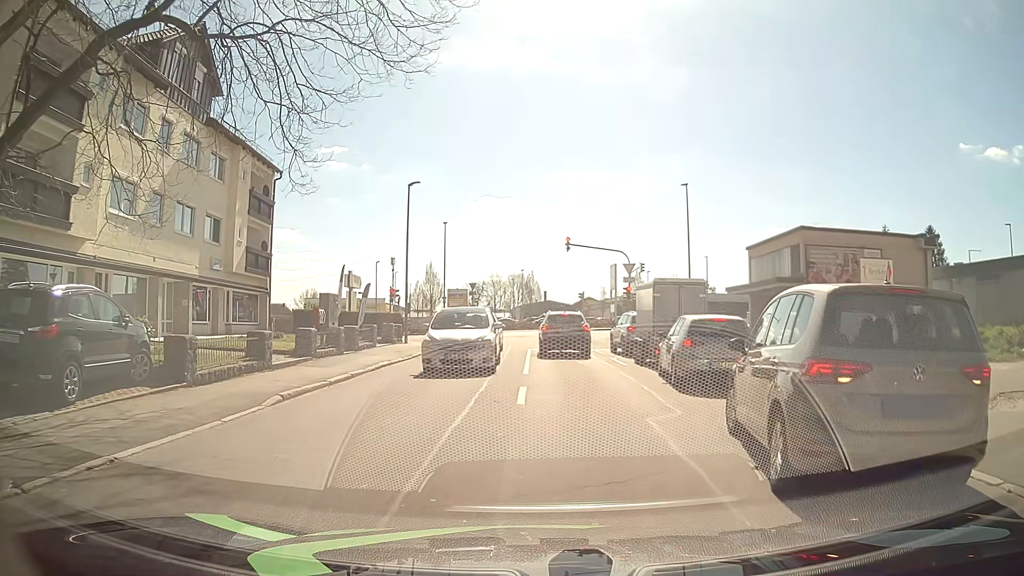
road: residential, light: Day
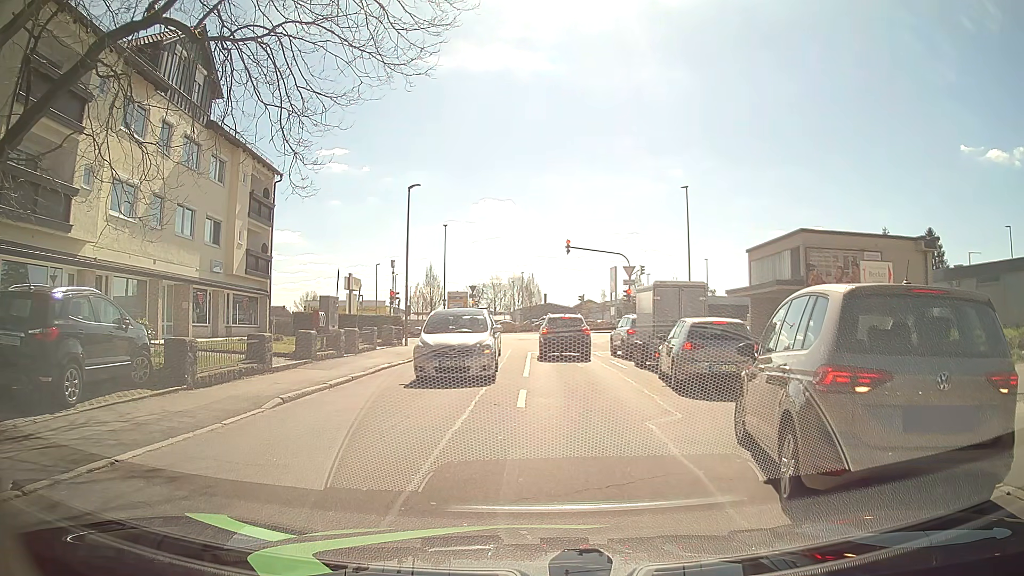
(0.0, +0.1) m; 0°
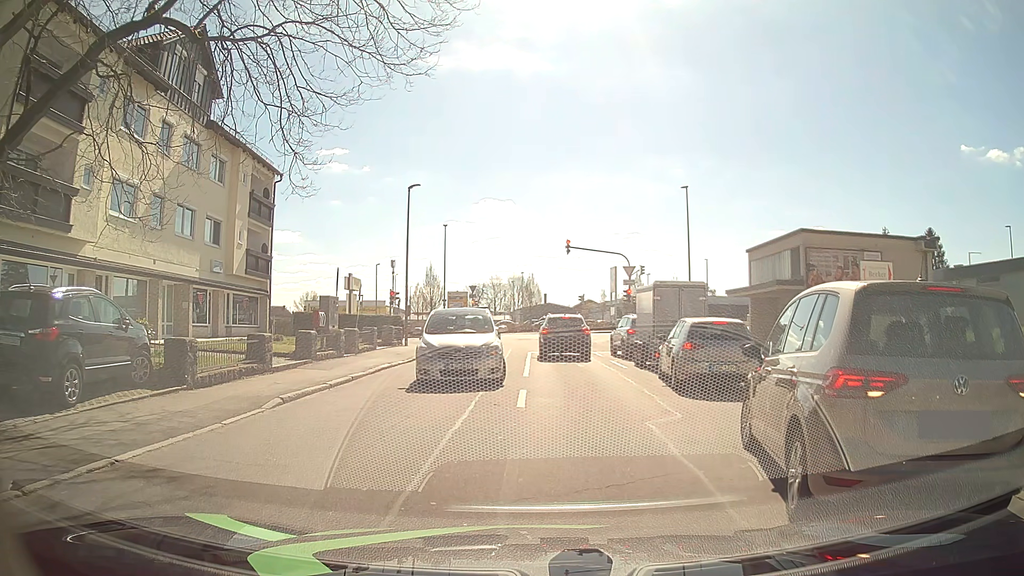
(0.0, 0.0) m; 0°
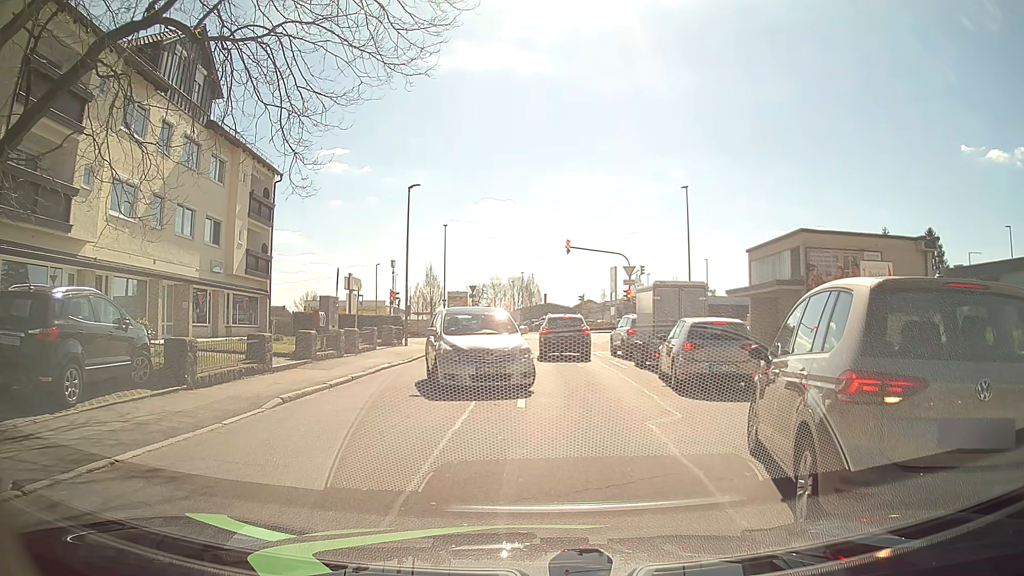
(0.0, 0.0) m; 0°
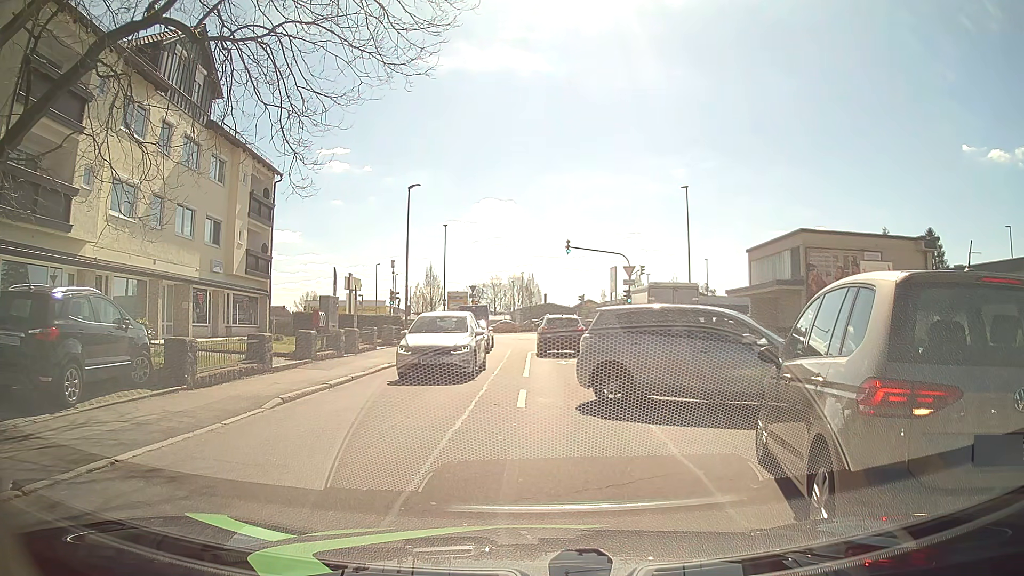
(0.0, 0.0) m; 0°
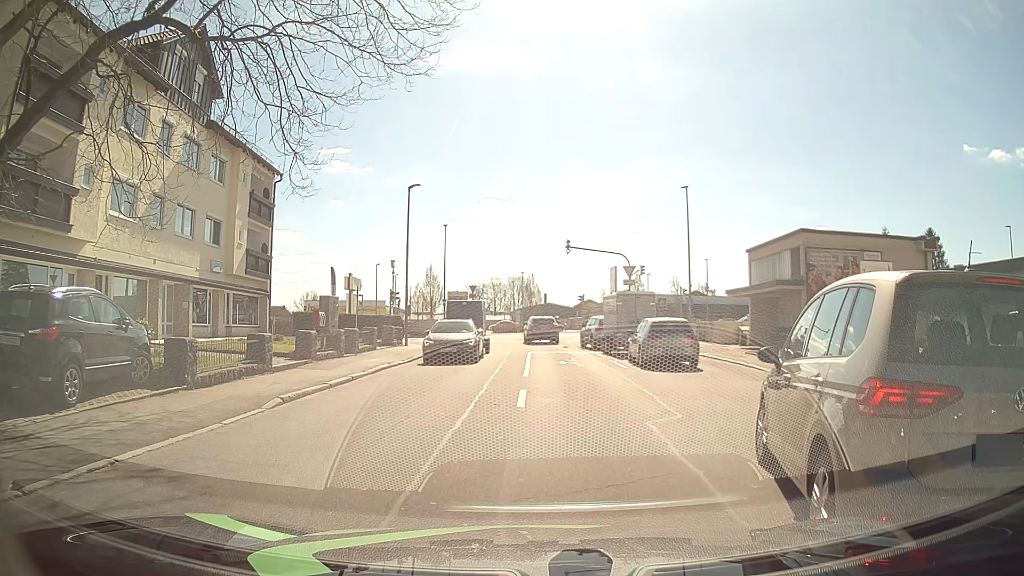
(0.0, 0.0) m; 0°
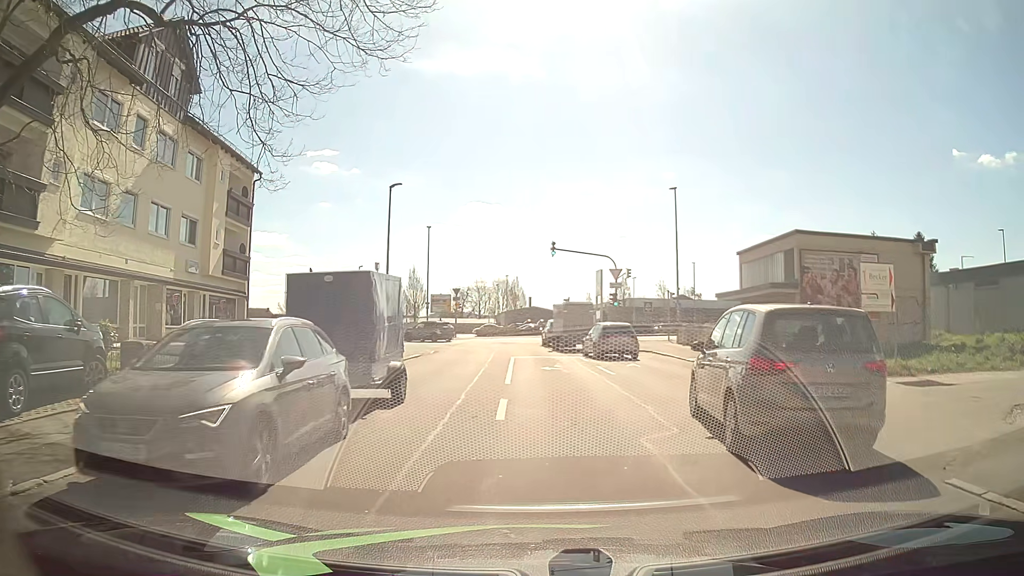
(0.0, +1.1) m; +2°
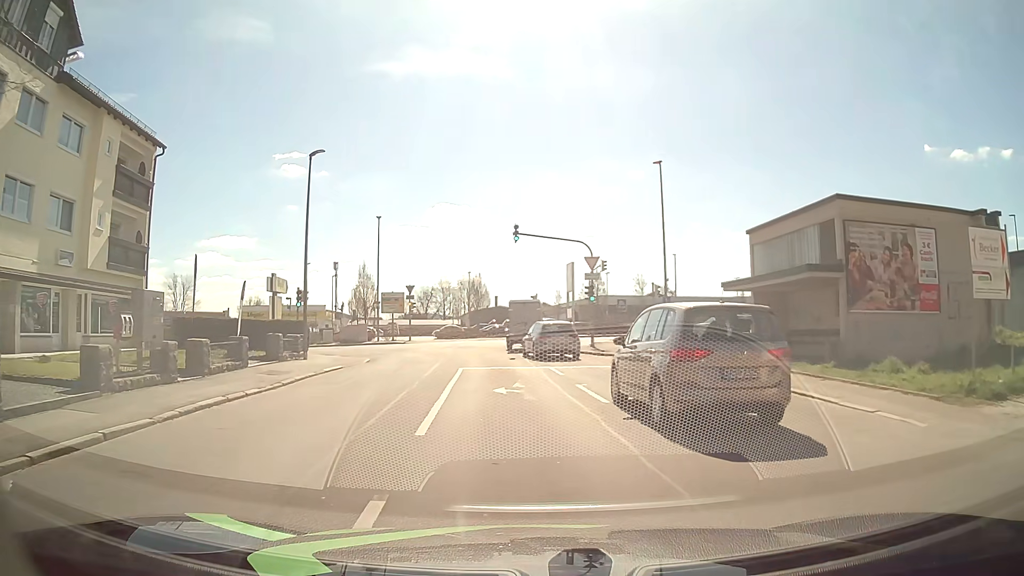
(+0.3, +7.5) m; +4°
(-1, +10) (-2, +20) (-3, +30) (-5, +39) (-12, +46) (-22, +49) (-32, +49) (-42, +47) (-52, +45) (-61, +43) m
